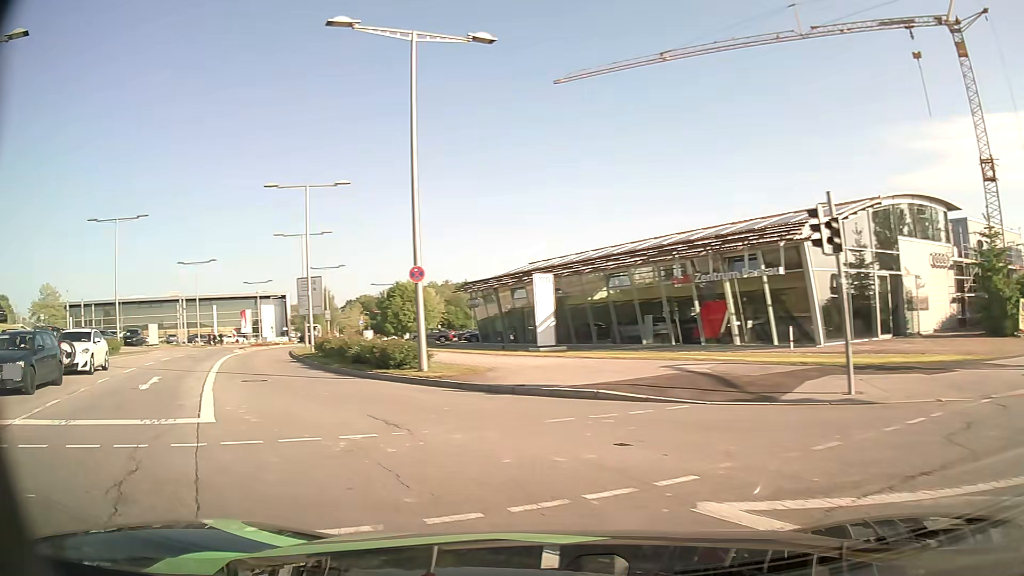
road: secondary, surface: asphalt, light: Day
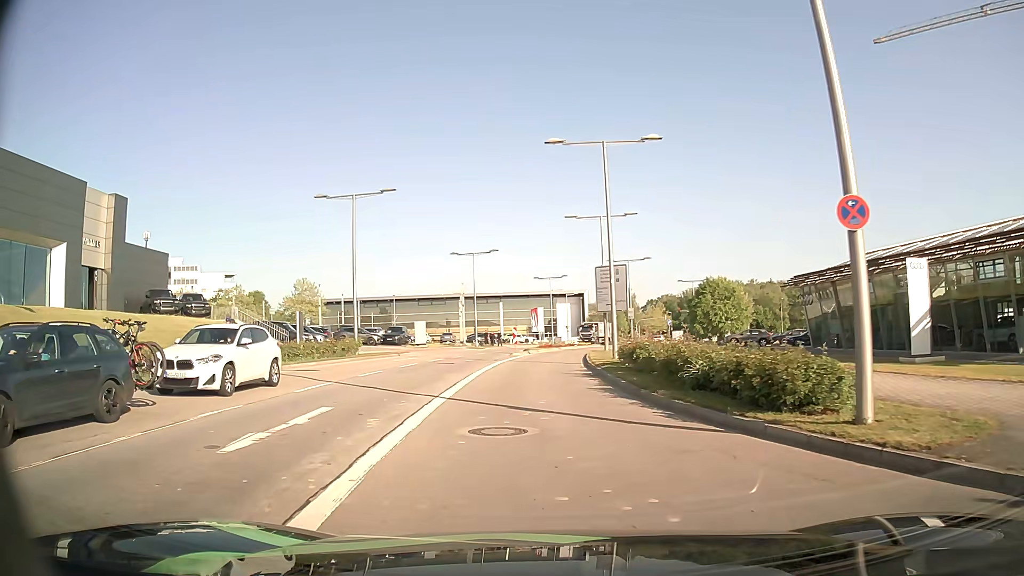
(-2.7, +9.0) m; -26°
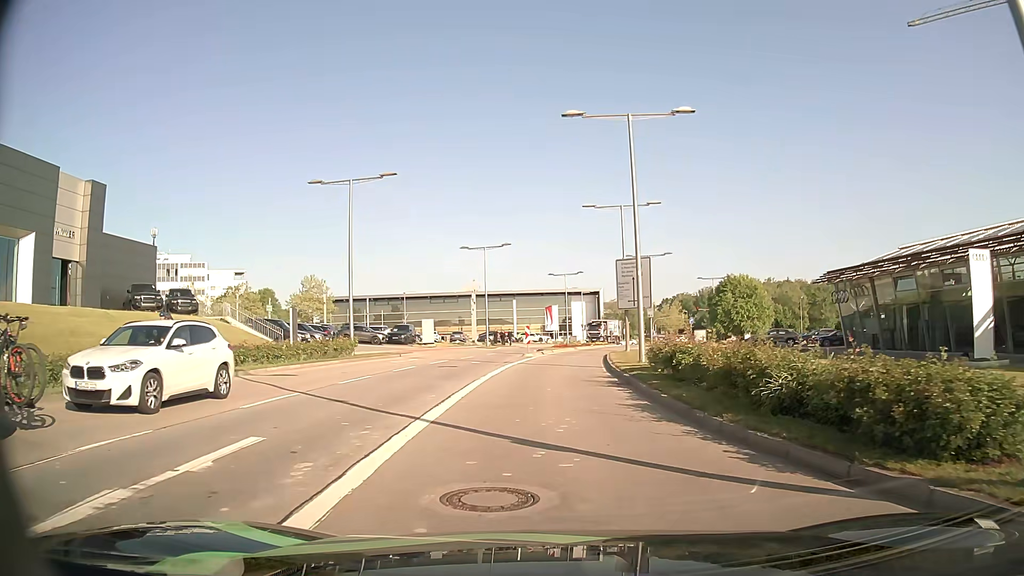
(-0.1, +3.6) m; -2°
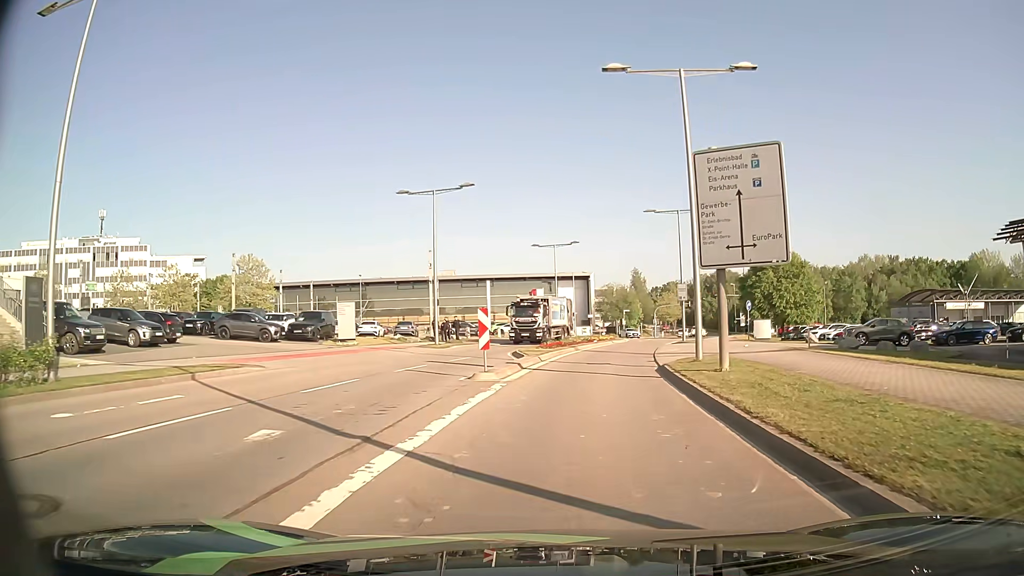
(0.0, +22.2) m; +2°
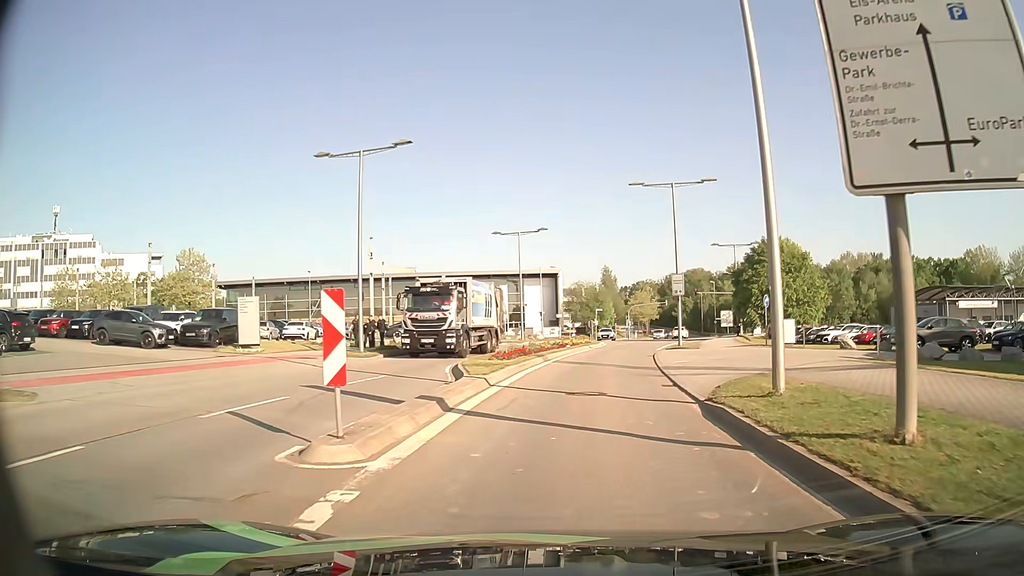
(+0.2, +9.5) m; +3°
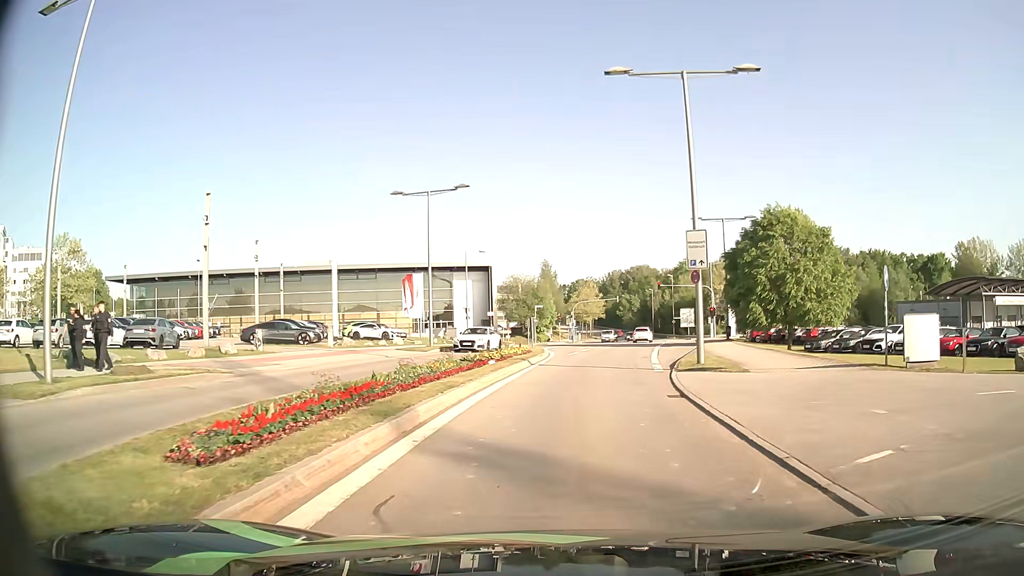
(+0.7, +17.2) m; +6°
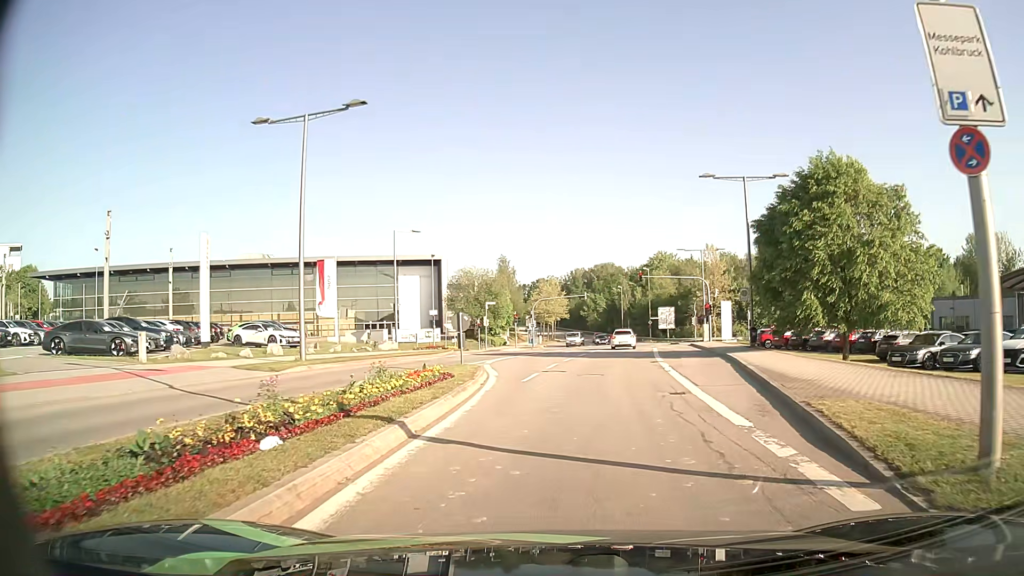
(+0.4, +15.1) m; +3°
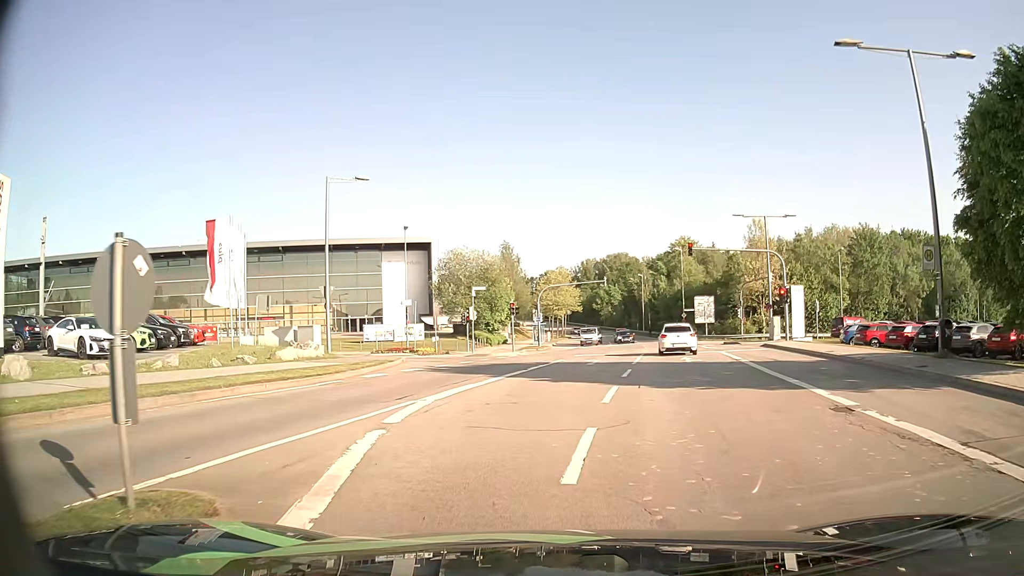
(-0.2, +17.7) m; -1°
(0, +10) (+1, +20) (+2, +30) (+4, +40) (+3, +50) (-5, +53) (-15, +51) (-24, +47) (-33, +44) (-43, +40) m
